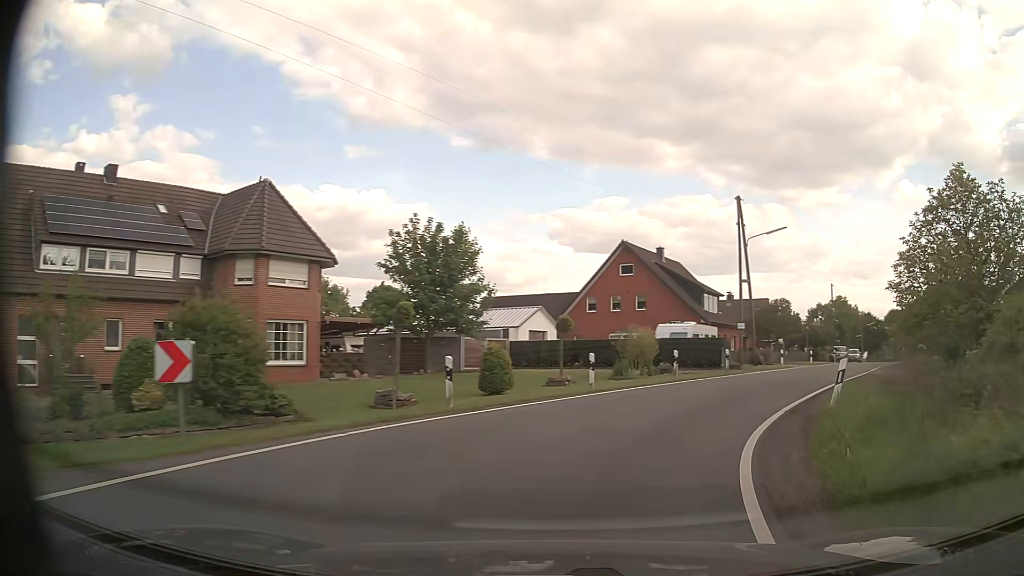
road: tertiary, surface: asphalt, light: Day
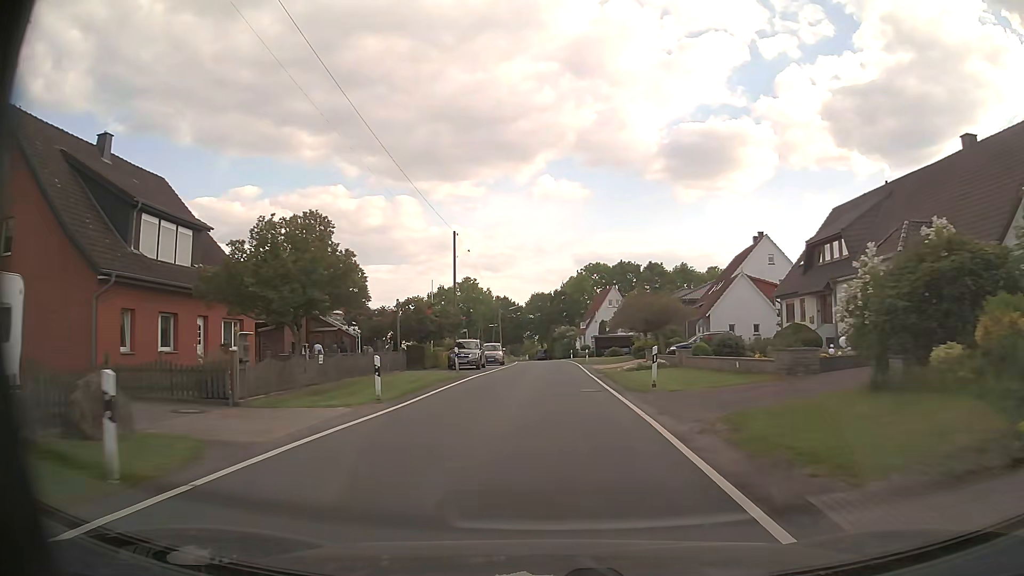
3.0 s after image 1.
(+13.8, +31.4) m; +33°
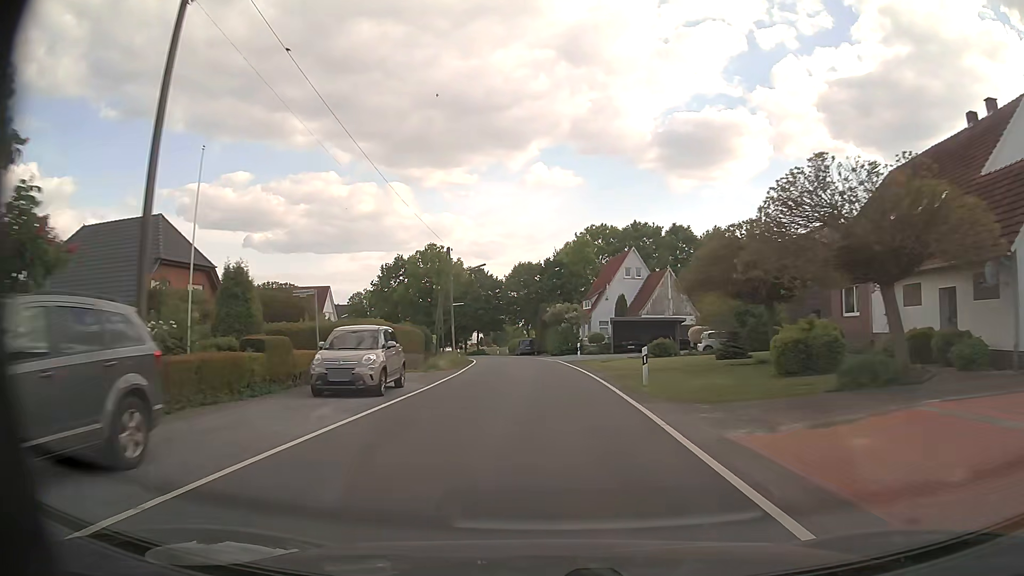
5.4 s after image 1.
(+0.3, +35.5) m; +1°
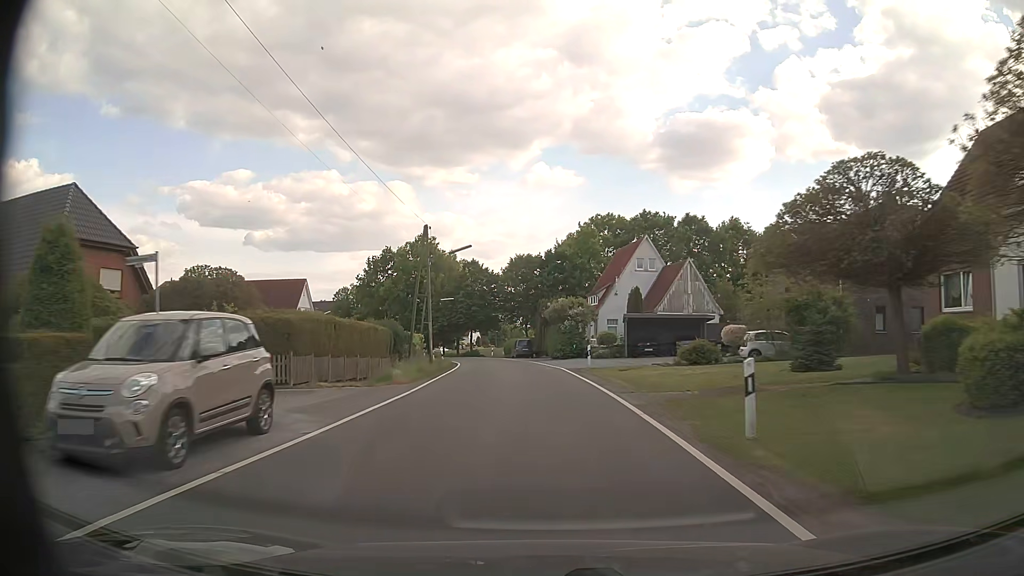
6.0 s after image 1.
(0.0, +9.3) m; 0°
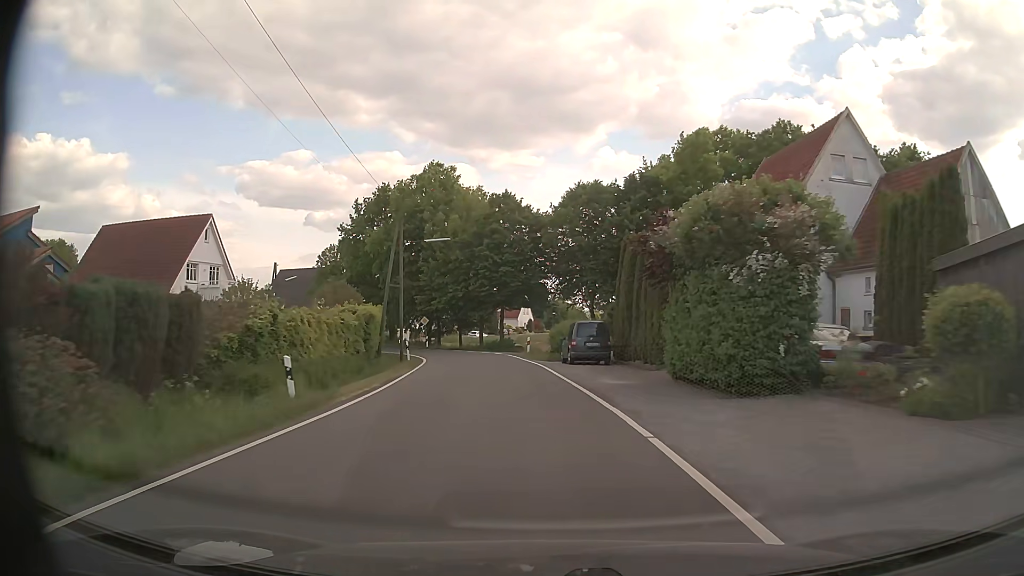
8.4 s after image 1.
(-1.2, +36.0) m; -5°
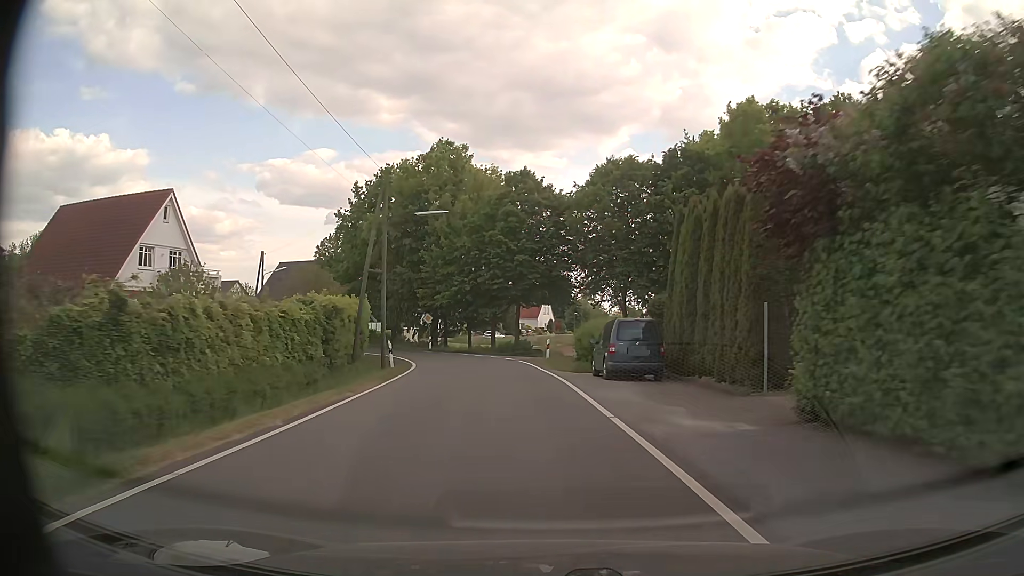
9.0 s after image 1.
(-0.2, +8.4) m; -2°
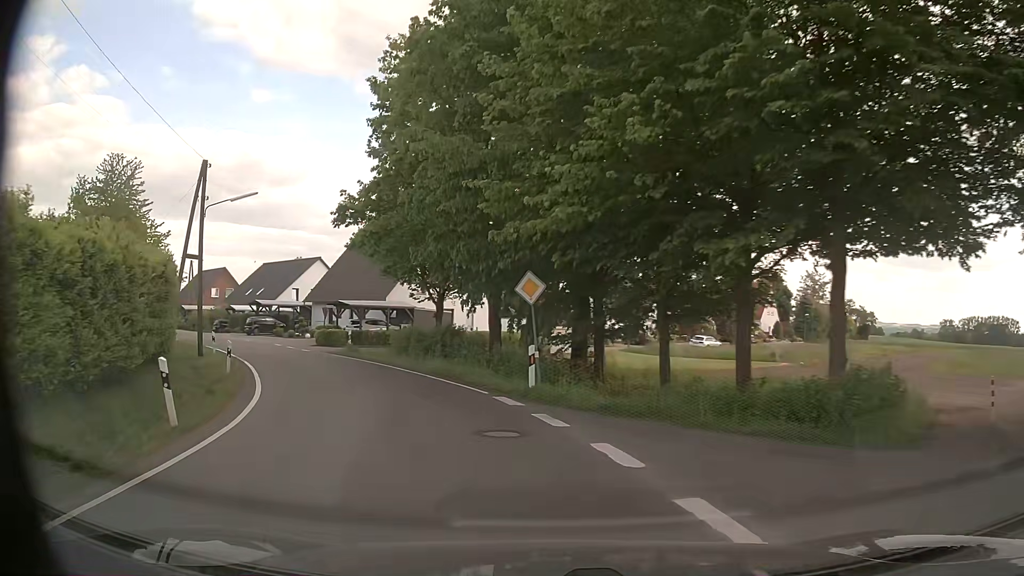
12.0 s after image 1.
(-3.4, +35.5) m; -16°
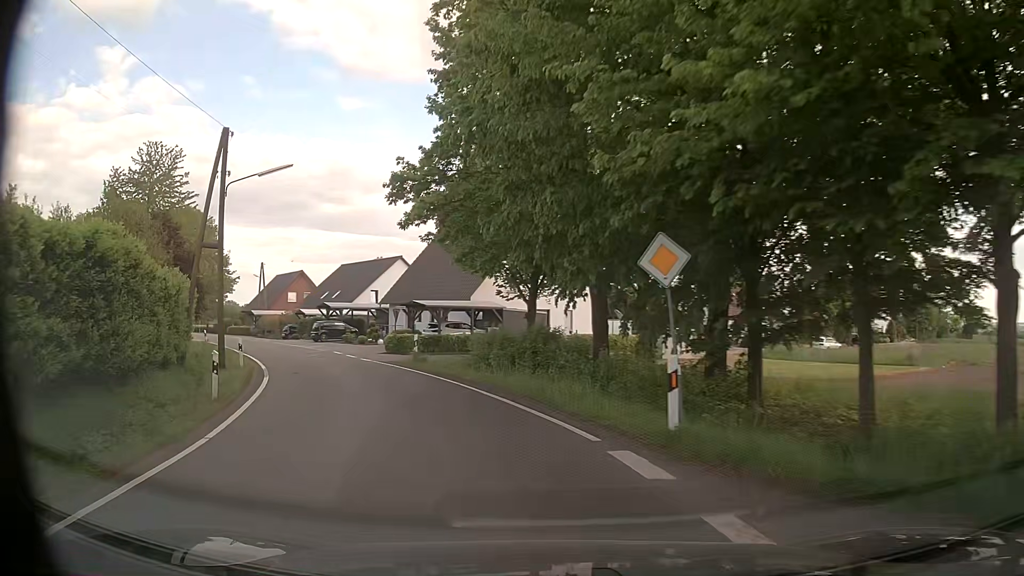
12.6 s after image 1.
(-0.5, +6.5) m; -9°
(-1, +10) (-4, +19) (-8, +28) (-13, +37) (-19, +45) (-25, +53) (-32, +61) (-38, +68) (-45, +76) (-52, +83) m
